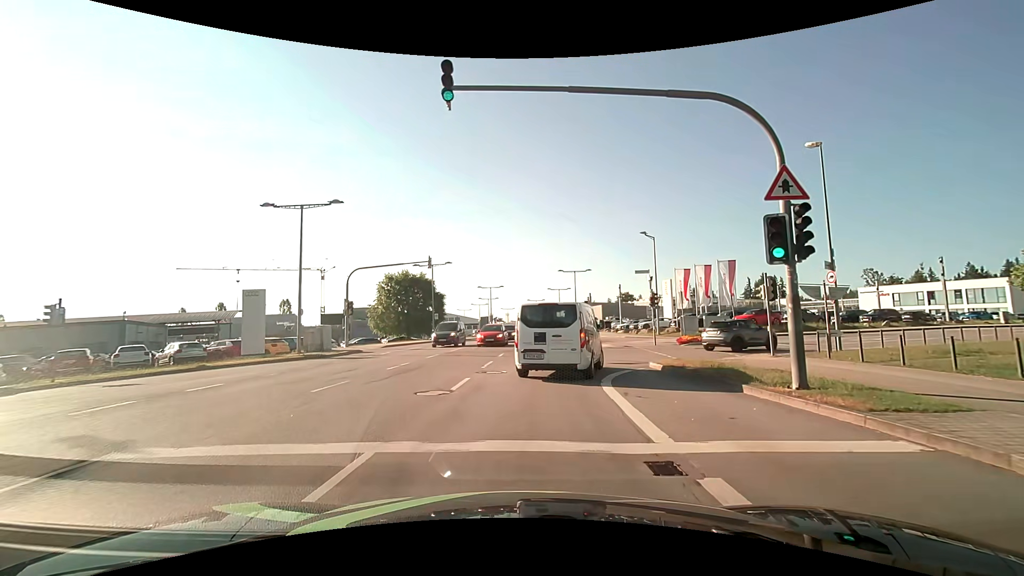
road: secondary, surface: asphalt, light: Day
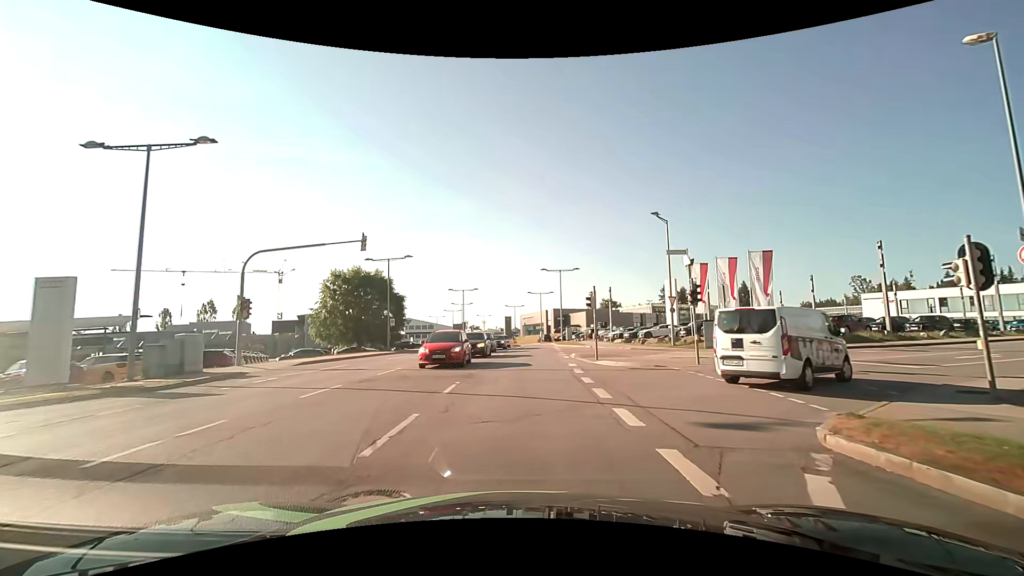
(+0.2, +11.1) m; +3°
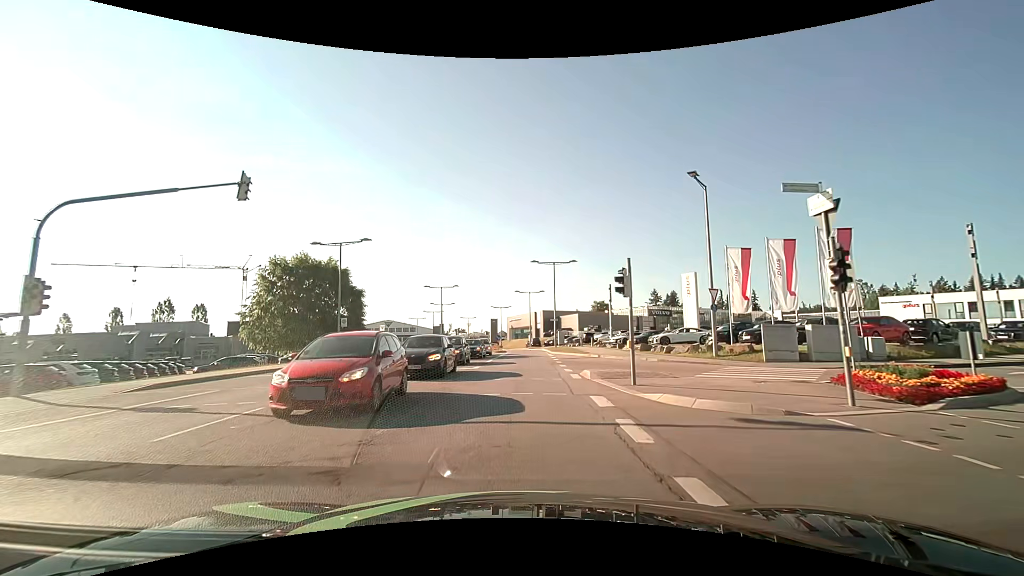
(0.0, +10.2) m; +1°
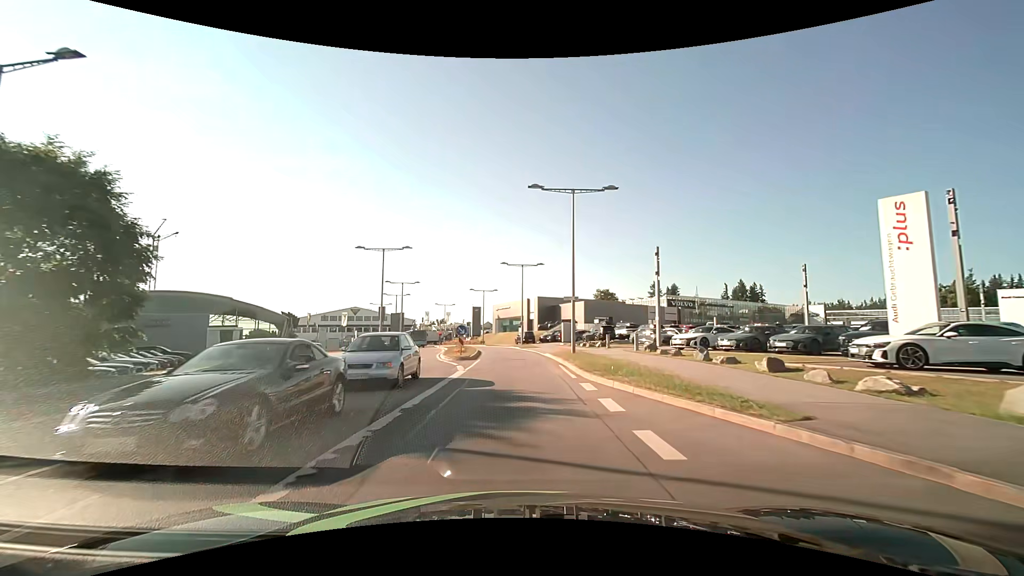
(+0.4, +25.7) m; +2°
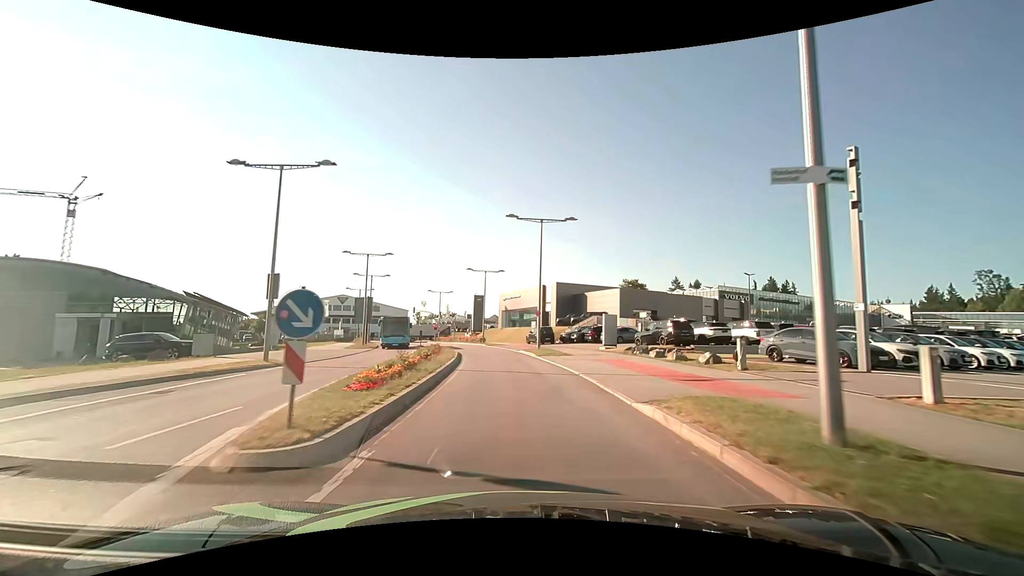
(-0.4, +21.2) m; -1°
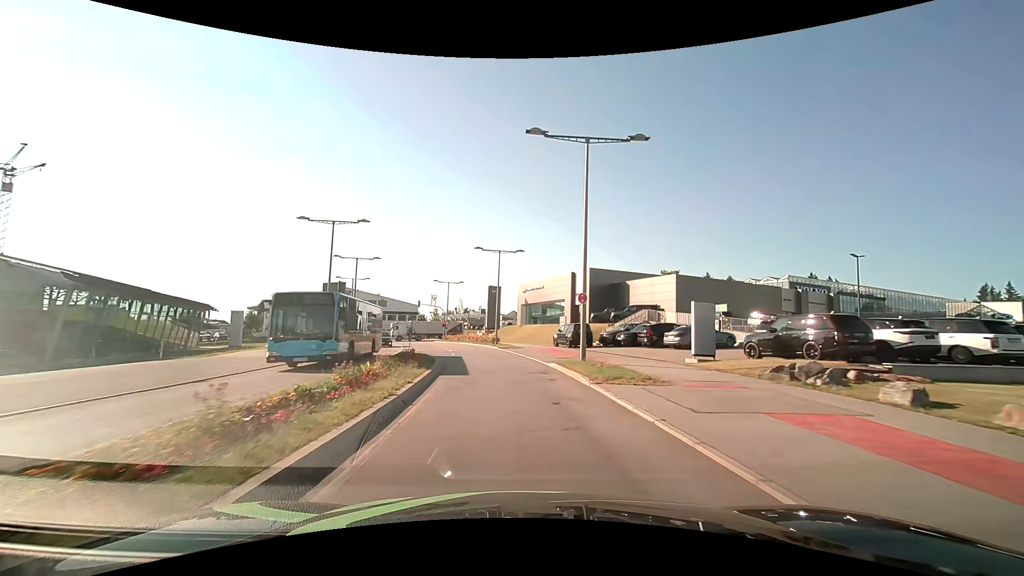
(-0.3, +14.3) m; -3°
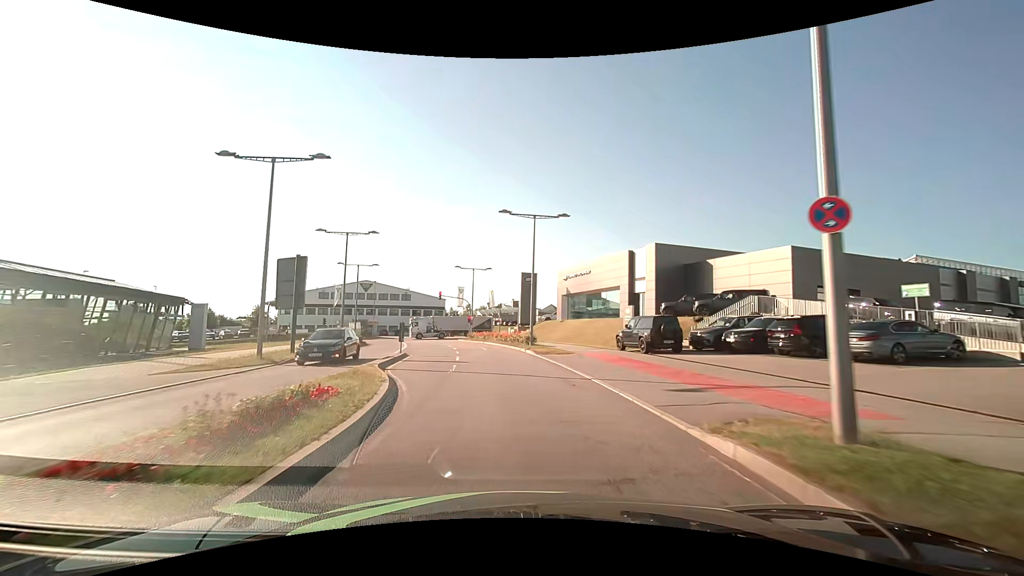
(-0.4, +13.4) m; -4°
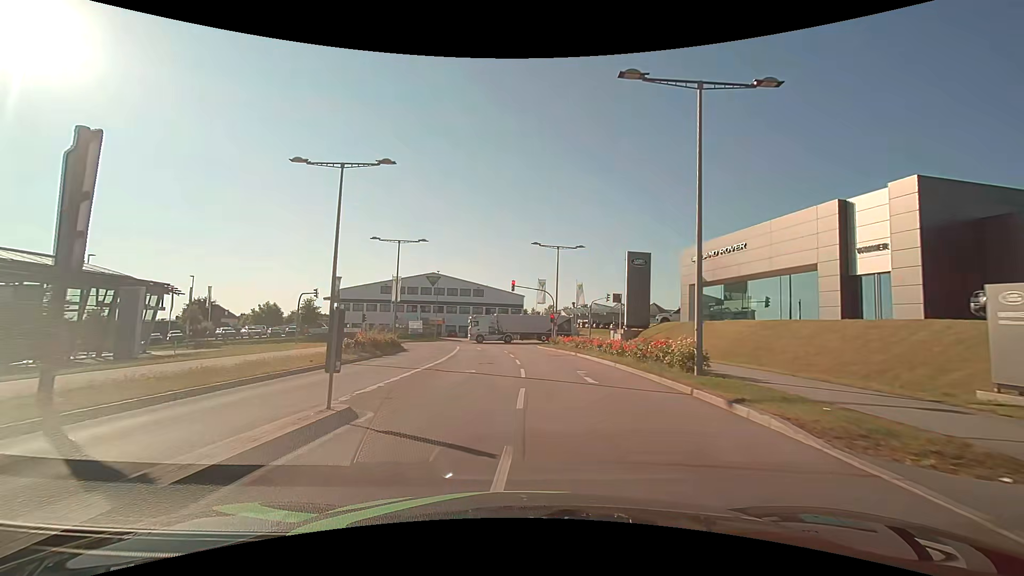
(-1.6, +18.2) m; -9°
(0, +10) (-1, +20) (-2, +30) (-3, +40) (-4, +50) (-6, +60) (-11, +68) (-21, +71) (-31, +70) (-41, +69) m
